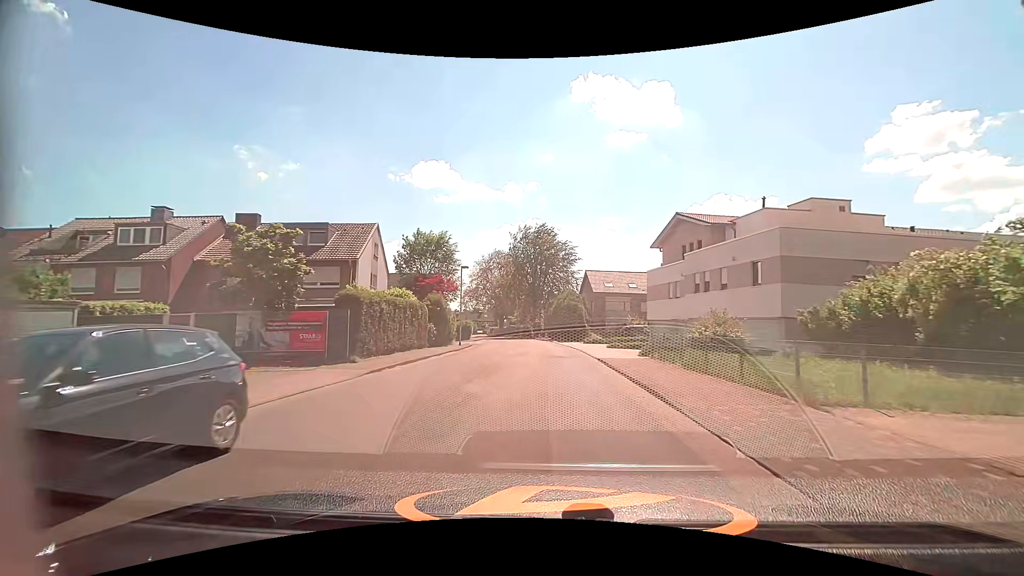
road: tertiary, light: Day
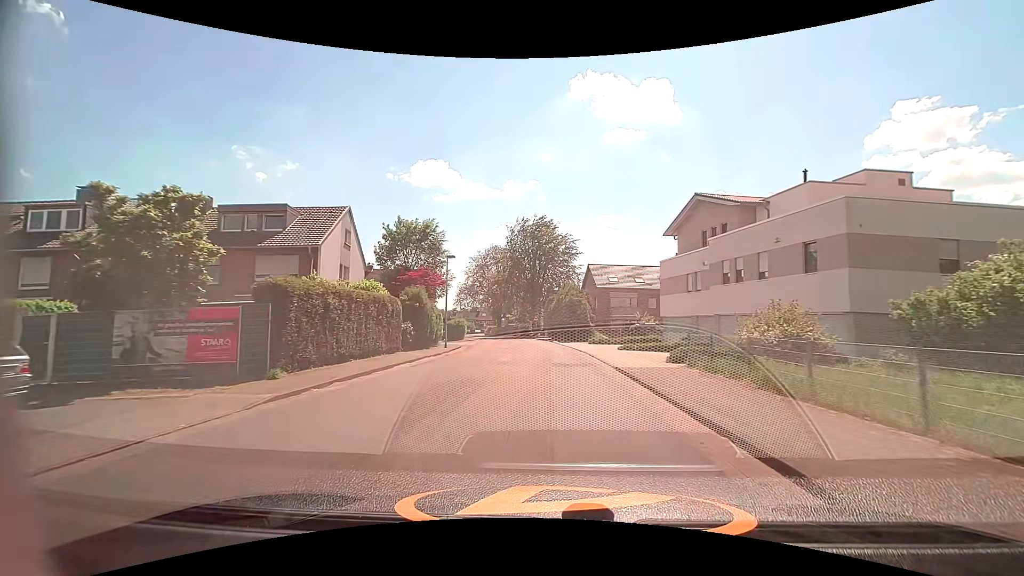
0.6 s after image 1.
(0.0, +5.5) m; 0°
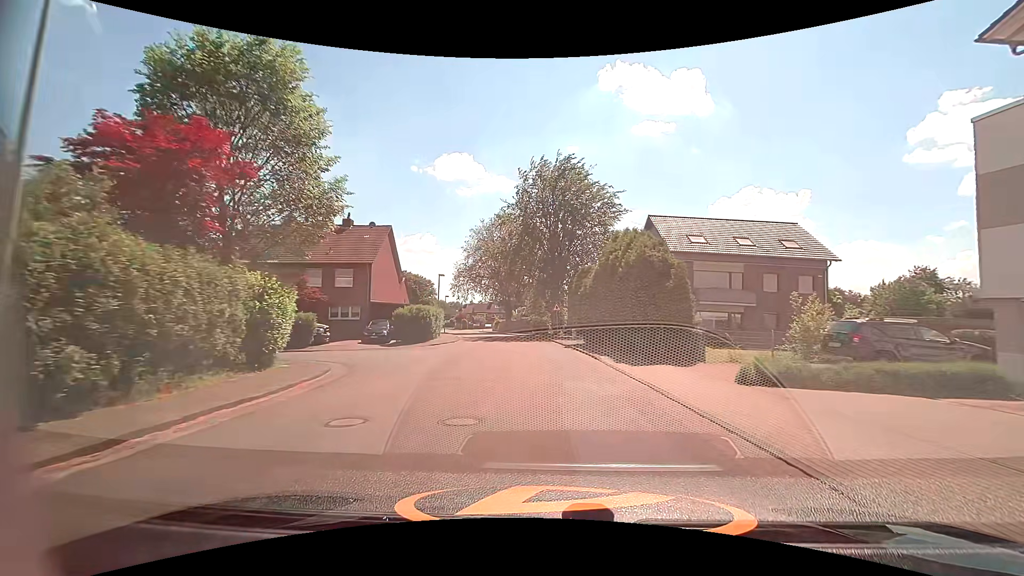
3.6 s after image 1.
(-0.5, +28.0) m; -3°
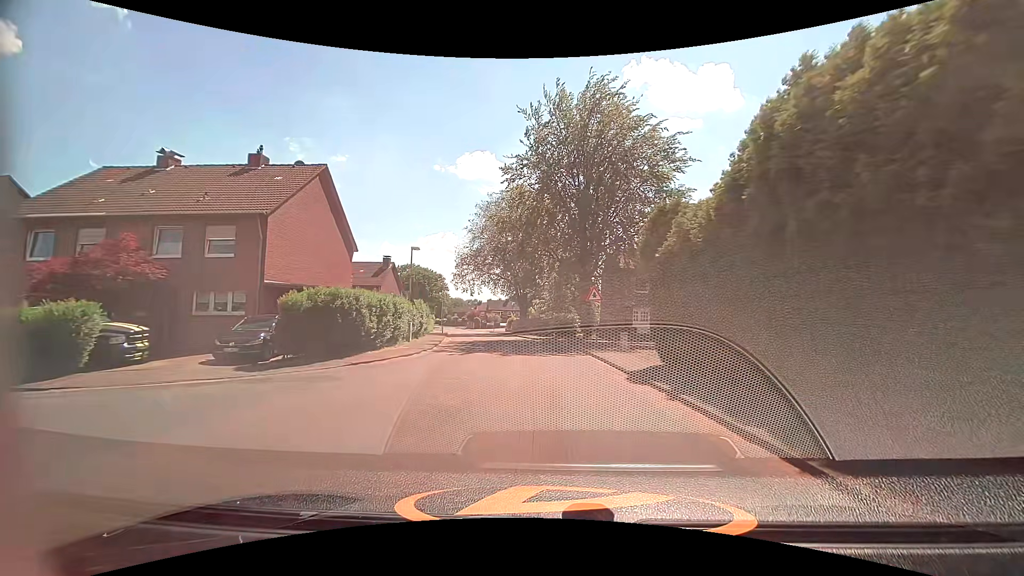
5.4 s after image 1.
(-0.3, +17.1) m; -2°
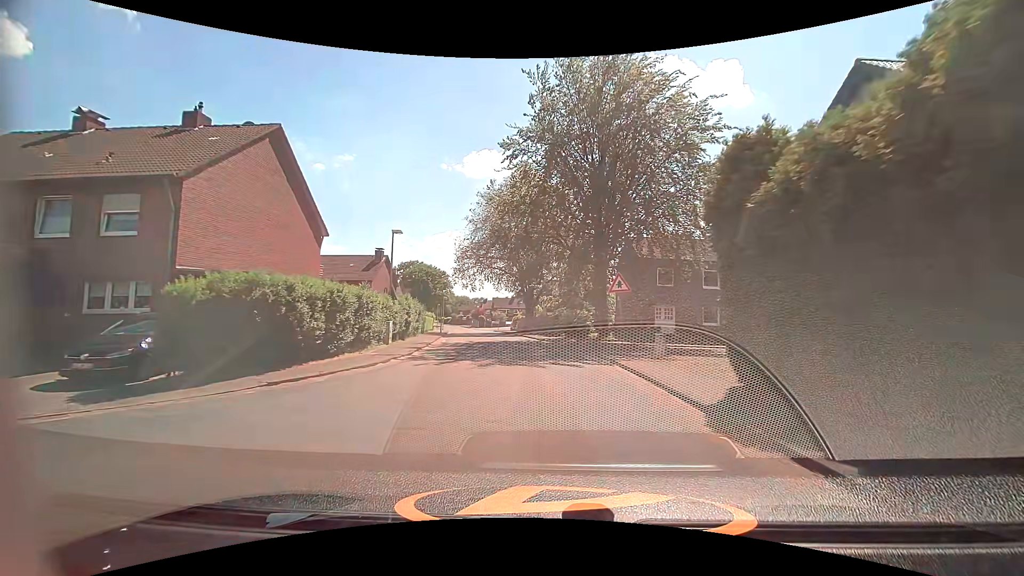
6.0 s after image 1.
(0.0, +5.8) m; -1°
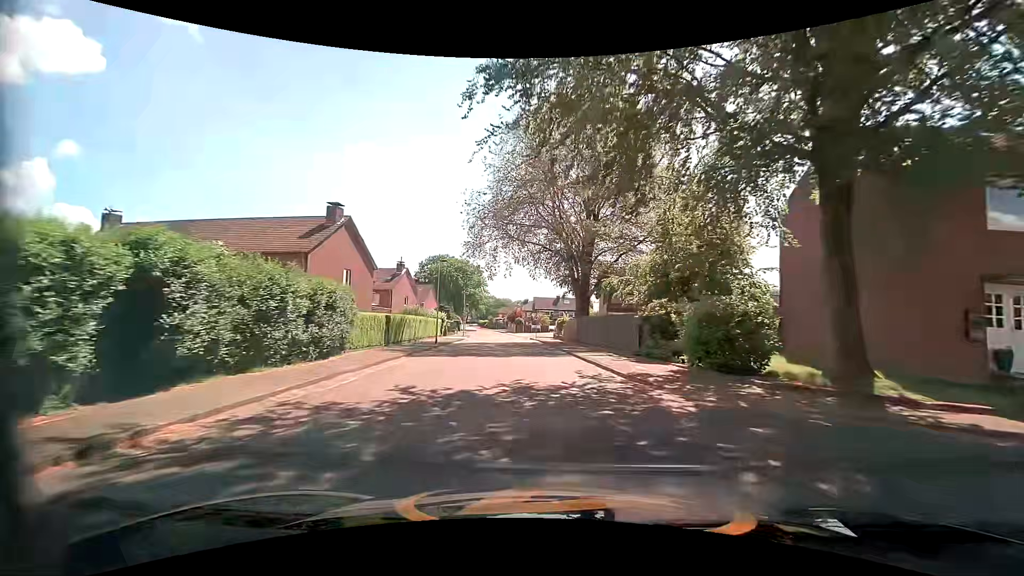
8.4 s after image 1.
(-1.1, +24.2) m; -5°
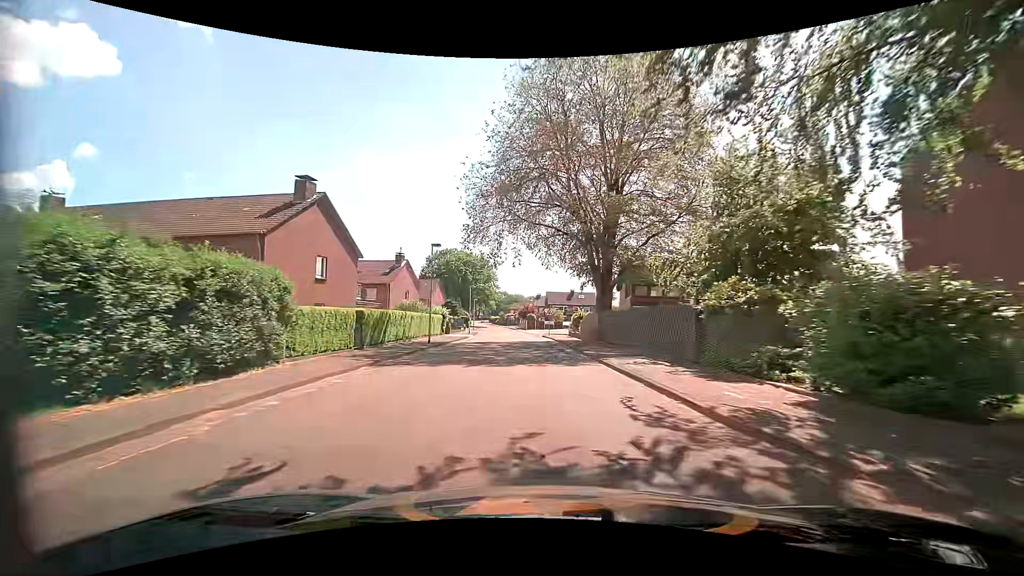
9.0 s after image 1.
(-0.1, +6.3) m; -2°
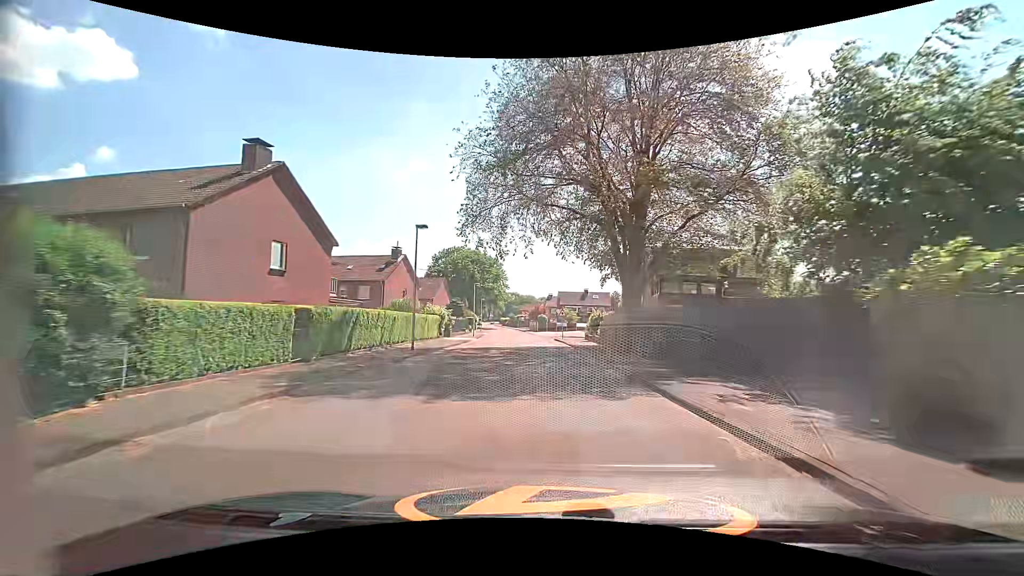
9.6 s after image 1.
(-0.1, +6.4) m; -1°
(0, +10) (-1, +20) (-1, +30) (-1, +40) (-2, +50) (-3, +60) (-4, +70) (-4, +80) (-6, +90) (-7, +100) m
